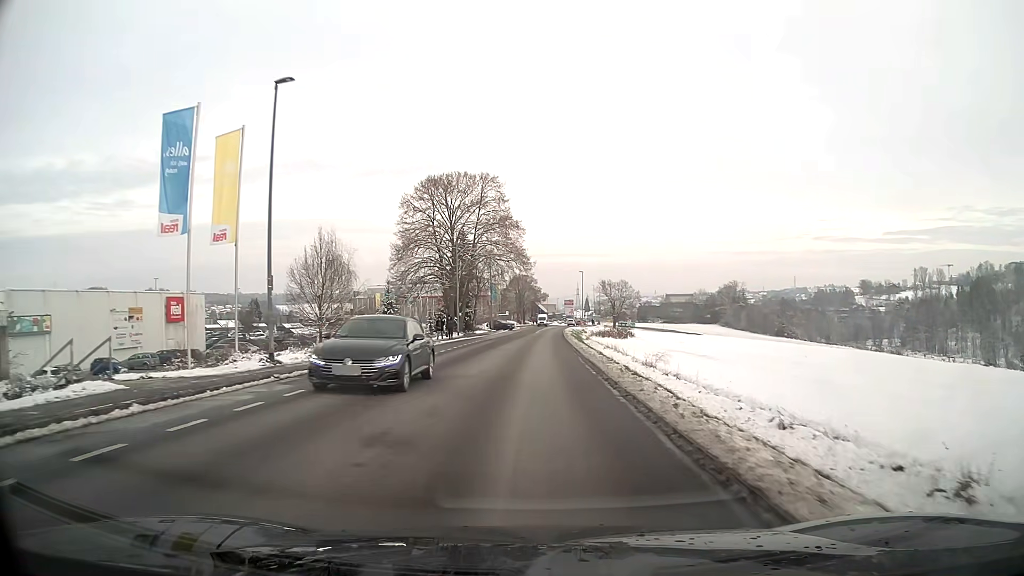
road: tertiary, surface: asphalt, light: Day
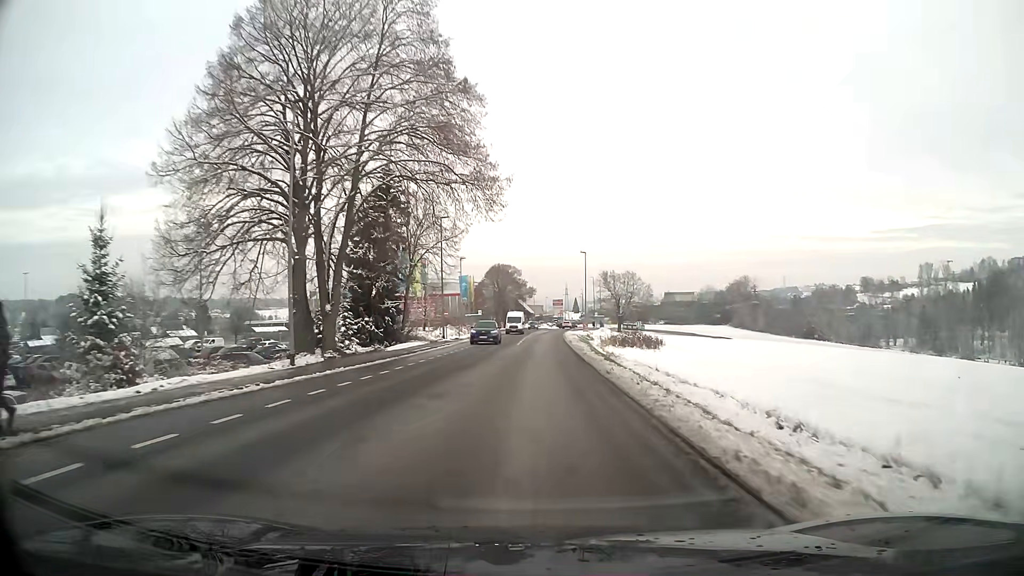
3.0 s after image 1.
(+0.4, +37.2) m; +1°
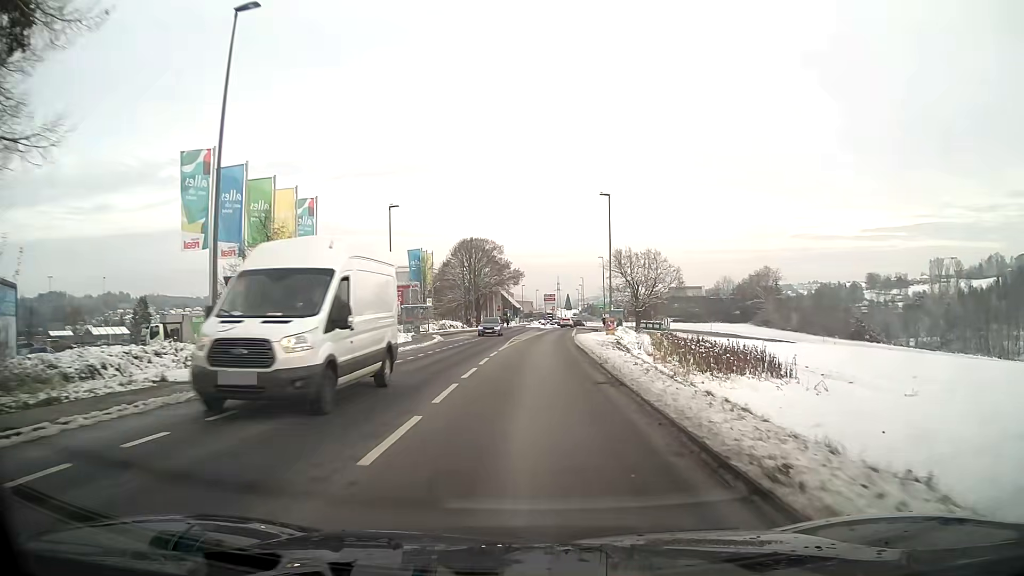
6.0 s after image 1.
(+0.3, +38.5) m; +1°
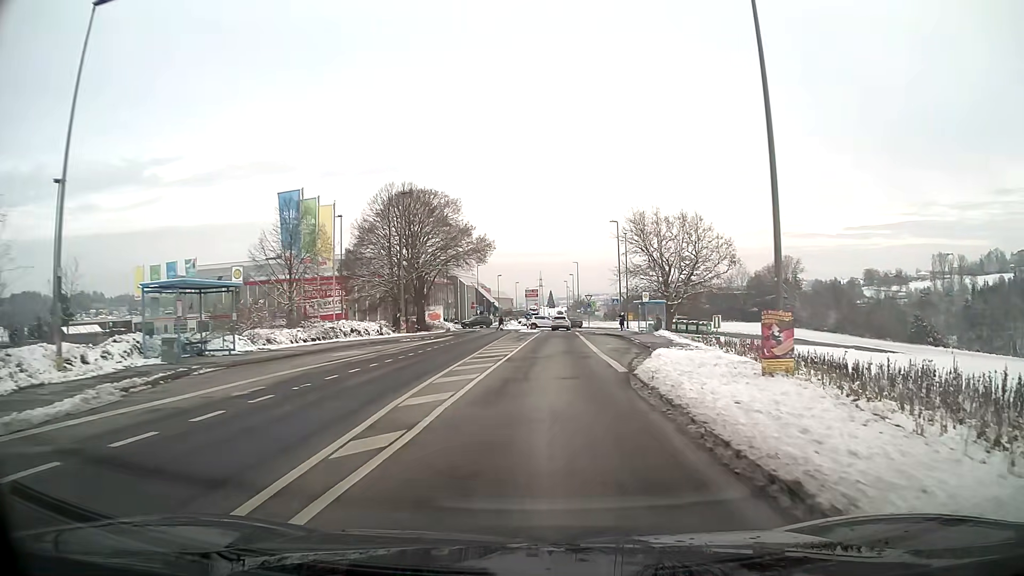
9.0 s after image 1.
(+0.3, +36.0) m; +2°
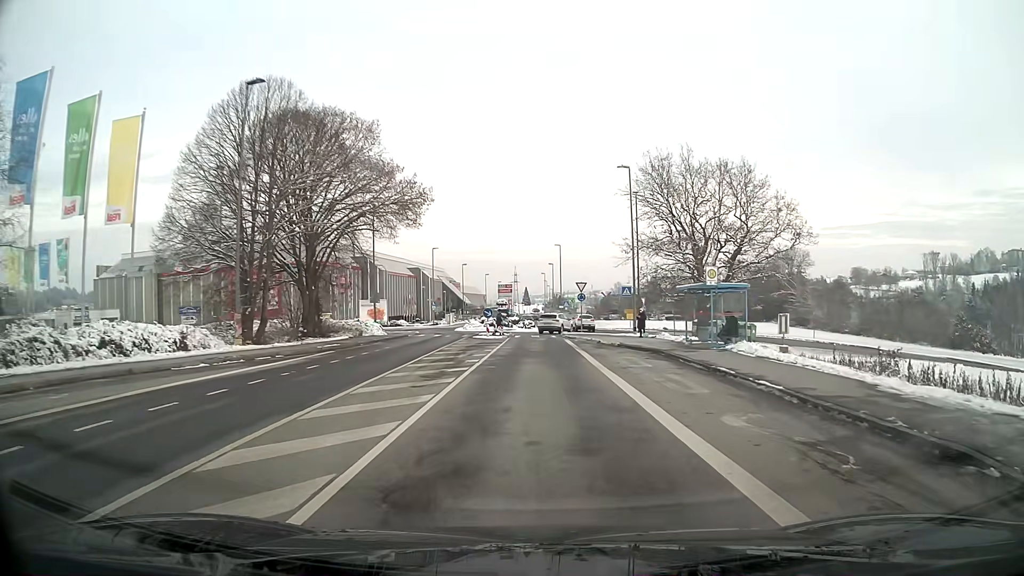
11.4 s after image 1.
(+0.4, +23.1) m; +2°
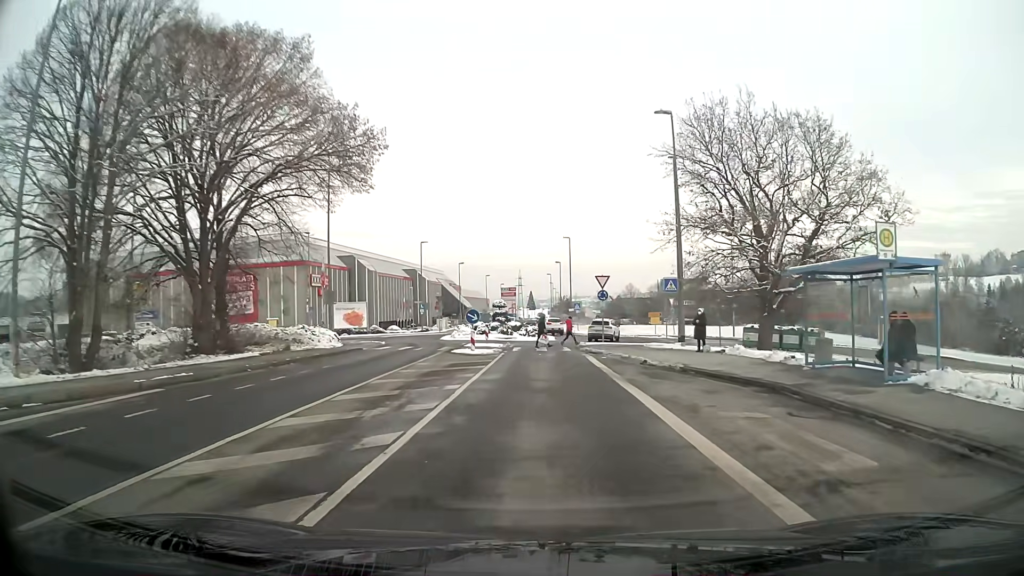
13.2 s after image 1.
(0.0, +12.0) m; 0°
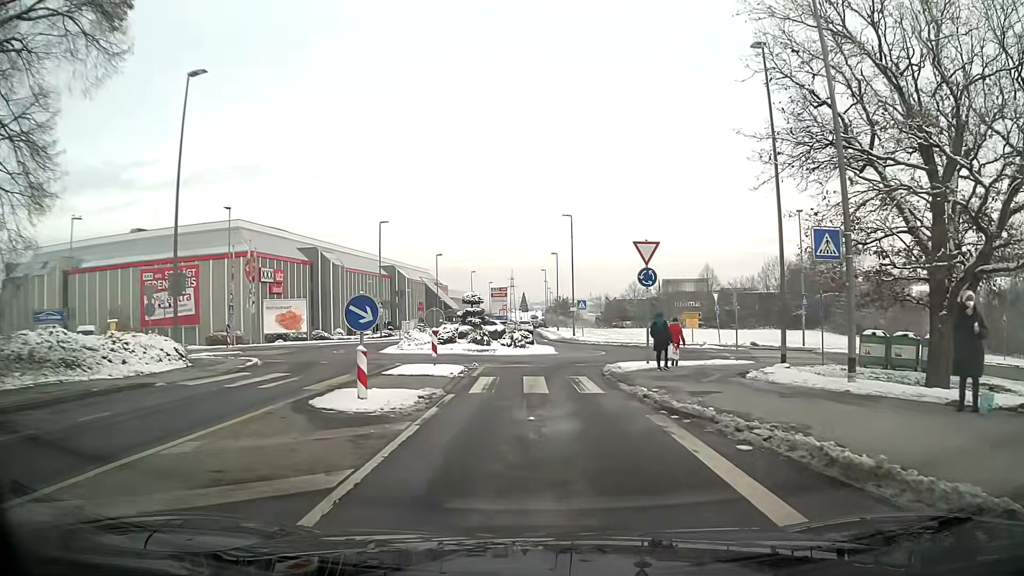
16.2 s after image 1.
(+0.1, +16.8) m; 0°
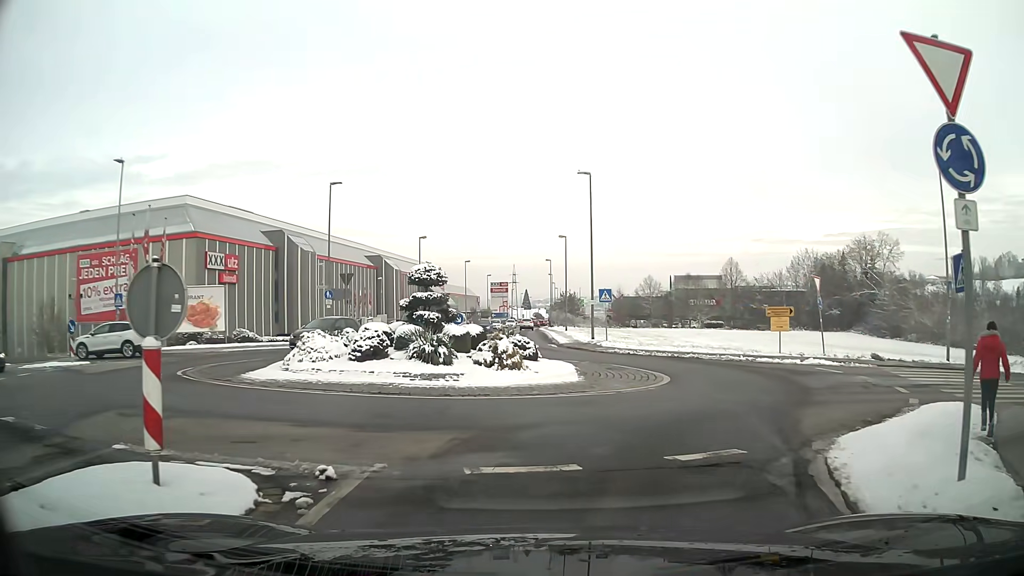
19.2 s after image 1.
(0.0, +15.3) m; +1°
